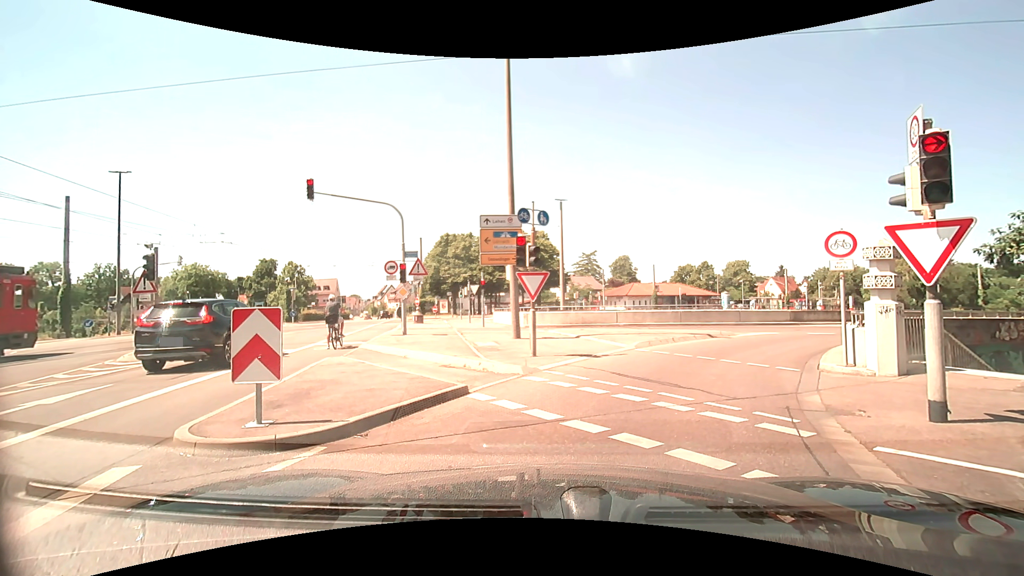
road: tertiary_link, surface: asphalt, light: Day
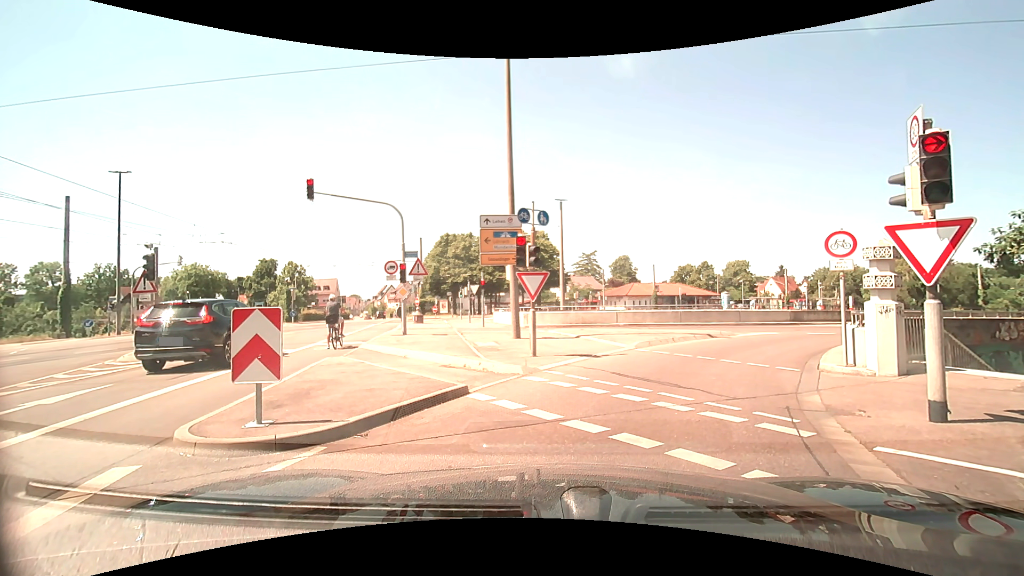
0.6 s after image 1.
(0.0, 0.0) m; 0°
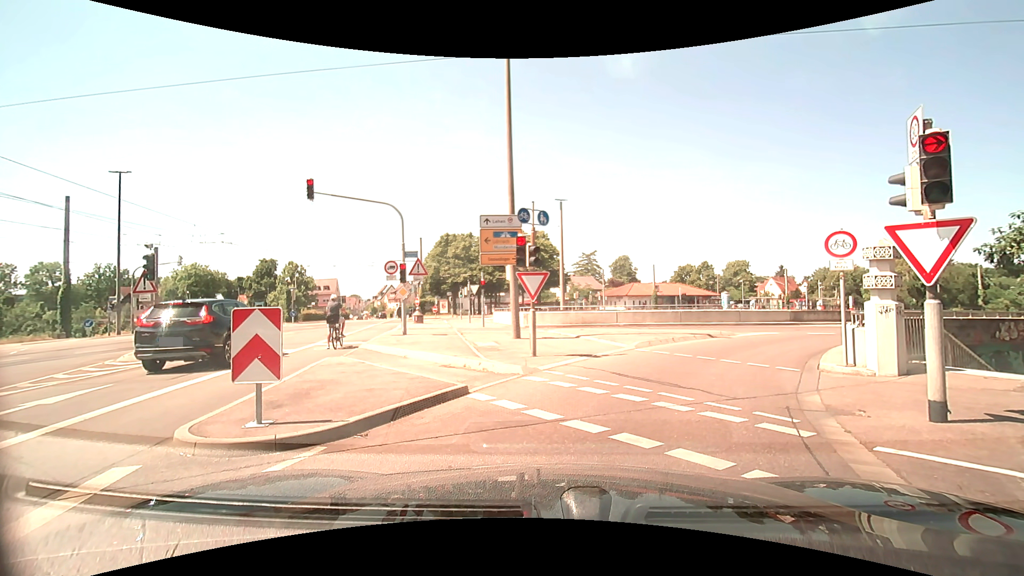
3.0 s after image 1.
(0.0, 0.0) m; 0°
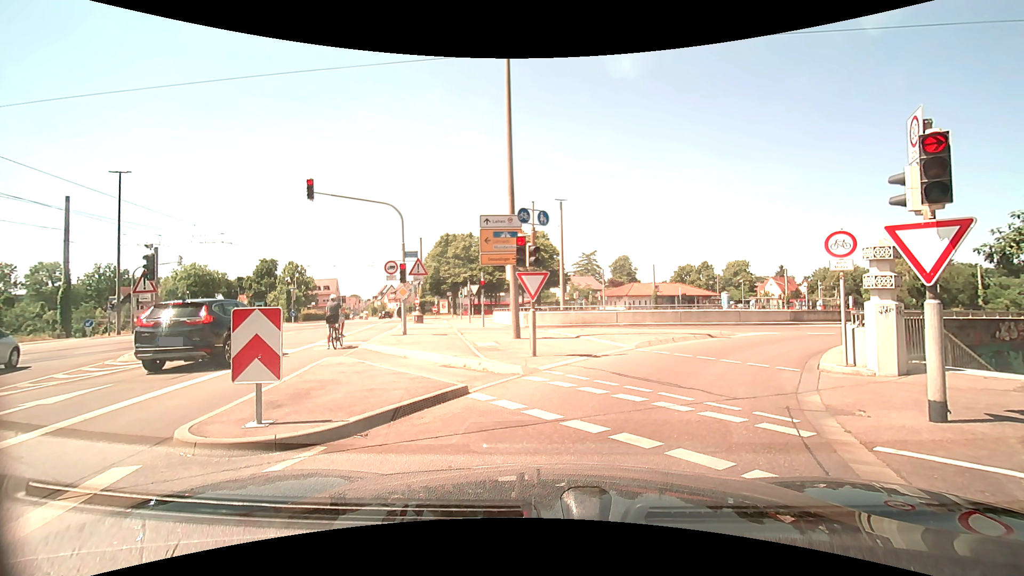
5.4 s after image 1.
(0.0, 0.0) m; 0°
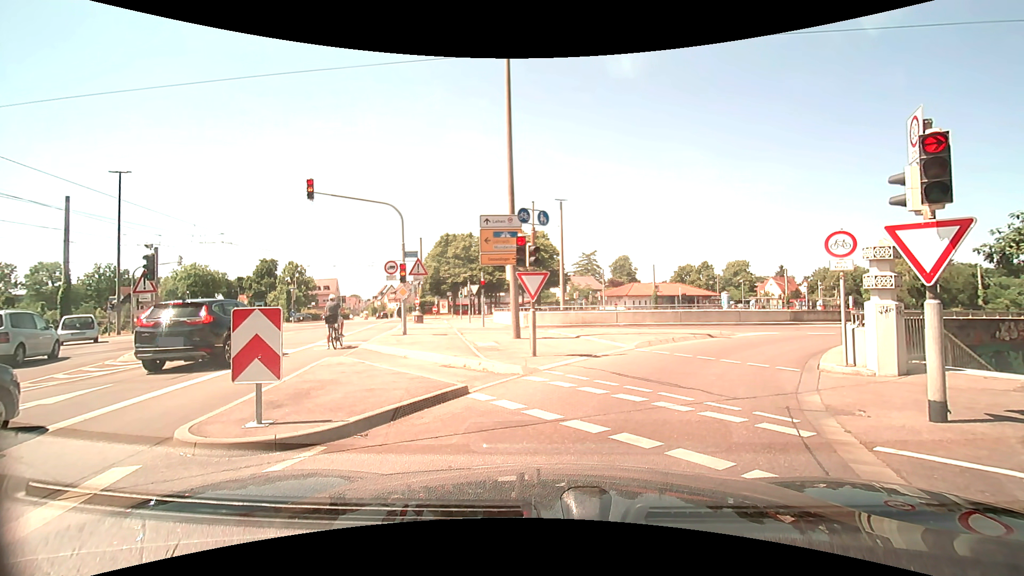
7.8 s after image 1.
(0.0, 0.0) m; 0°
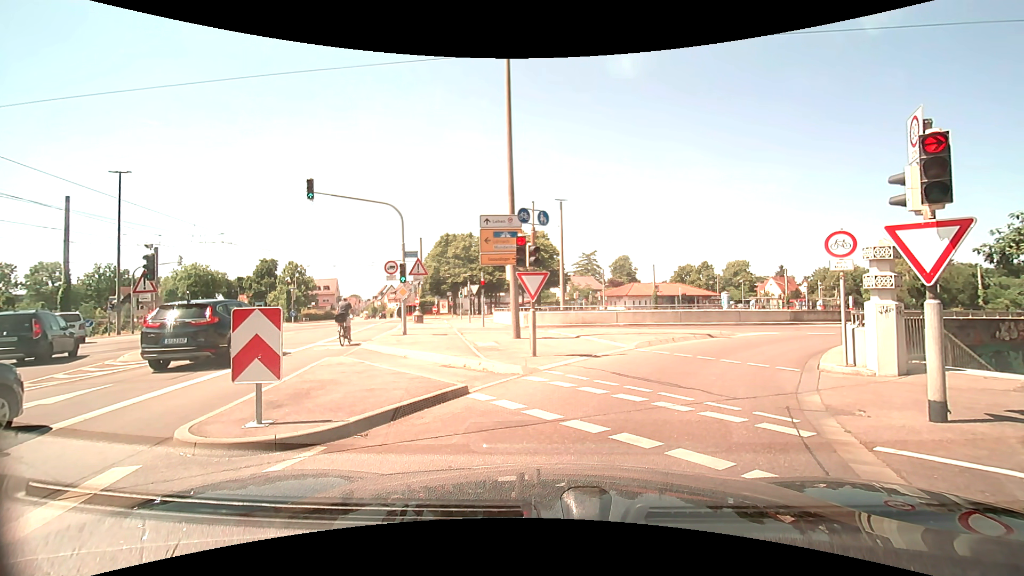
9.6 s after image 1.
(0.0, 0.0) m; 0°
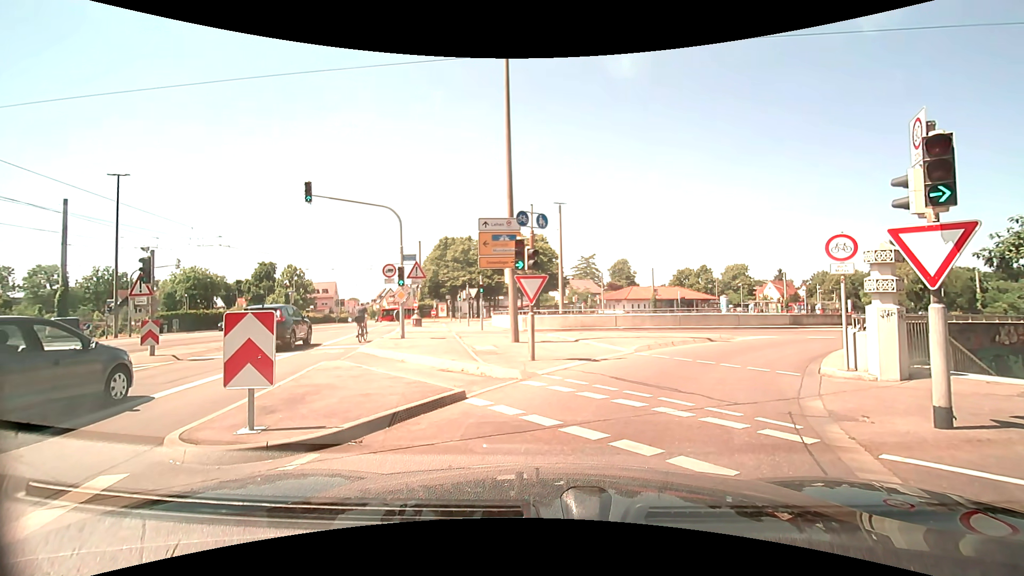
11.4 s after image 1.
(0.0, +0.1) m; 0°
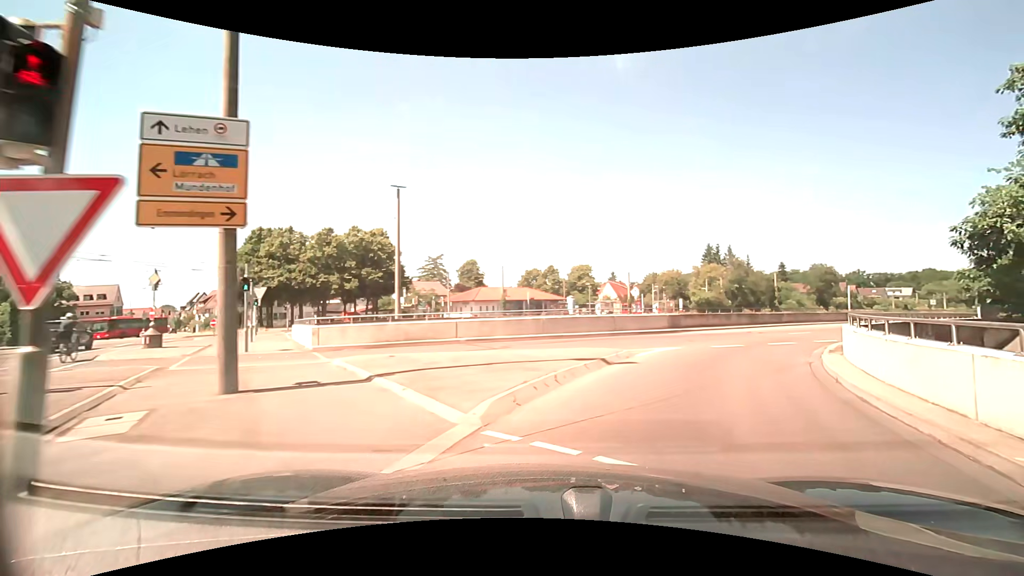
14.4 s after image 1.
(+1.7, +10.1) m; +21°
